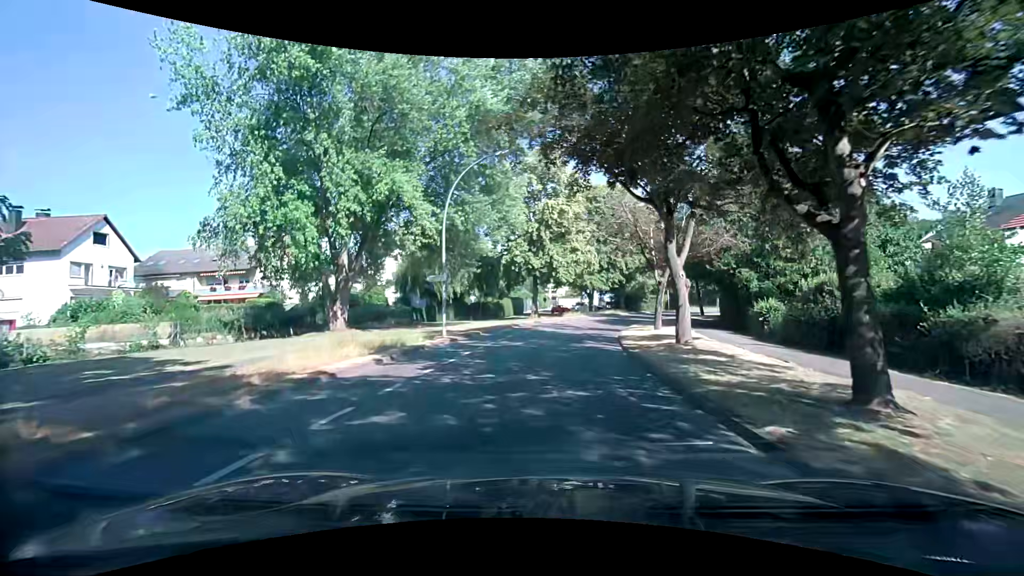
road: tertiary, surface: asphalt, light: Day
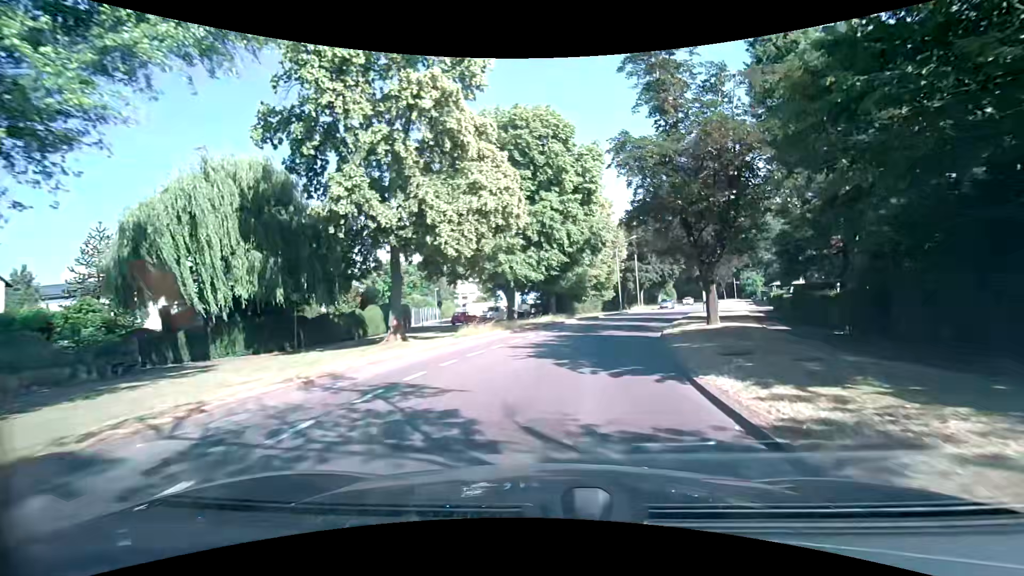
(+1.1, +26.9) m; +8°
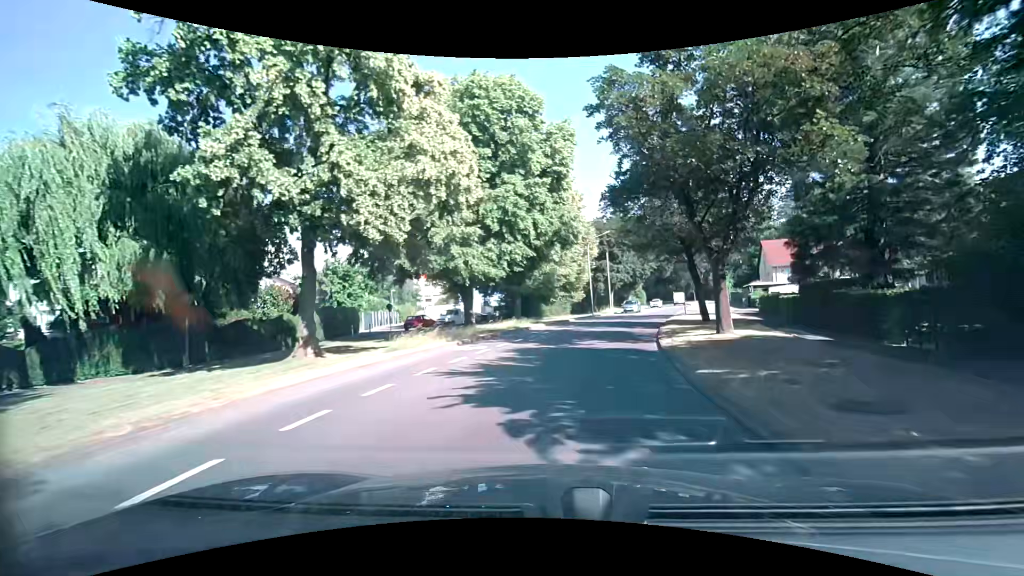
(+0.2, +5.5) m; +4°
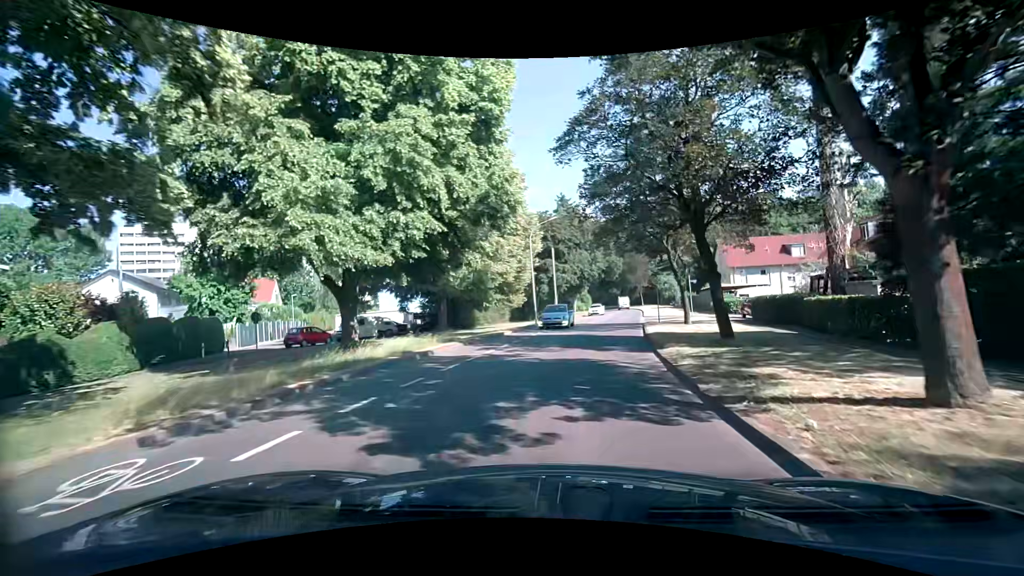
(+0.7, +11.0) m; +7°
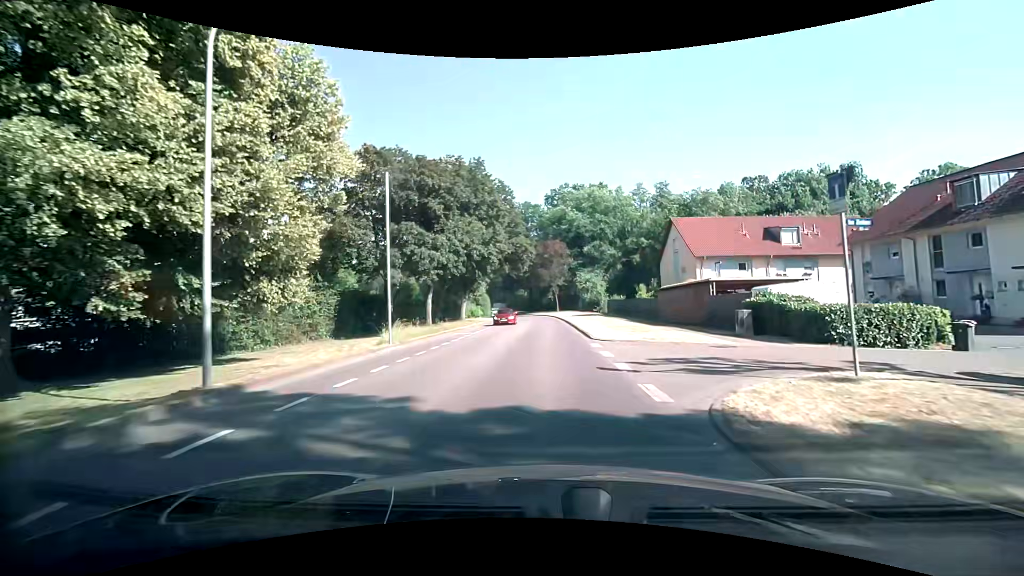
(+3.2, +28.2) m; +11°
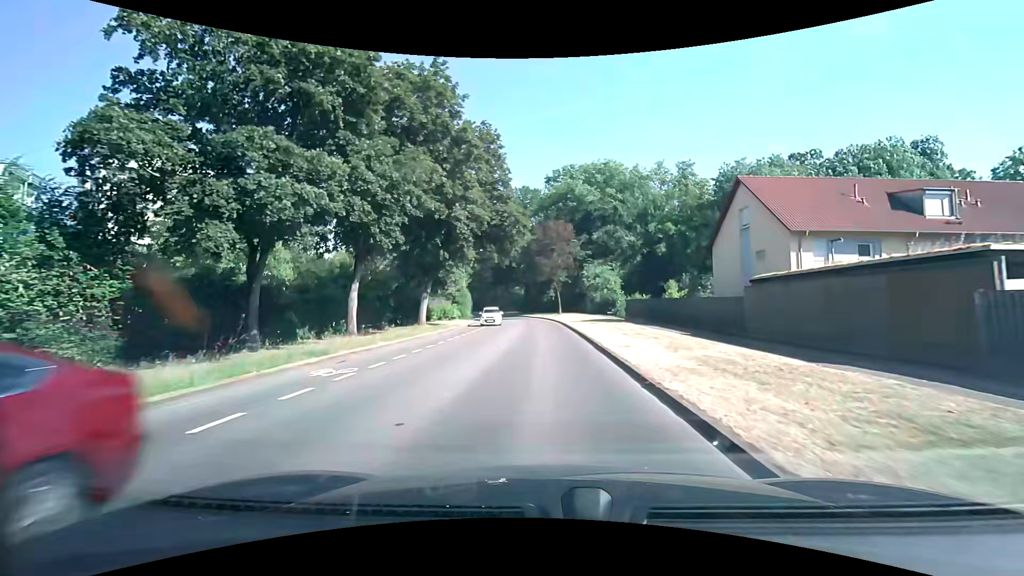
(0.0, +17.7) m; -1°
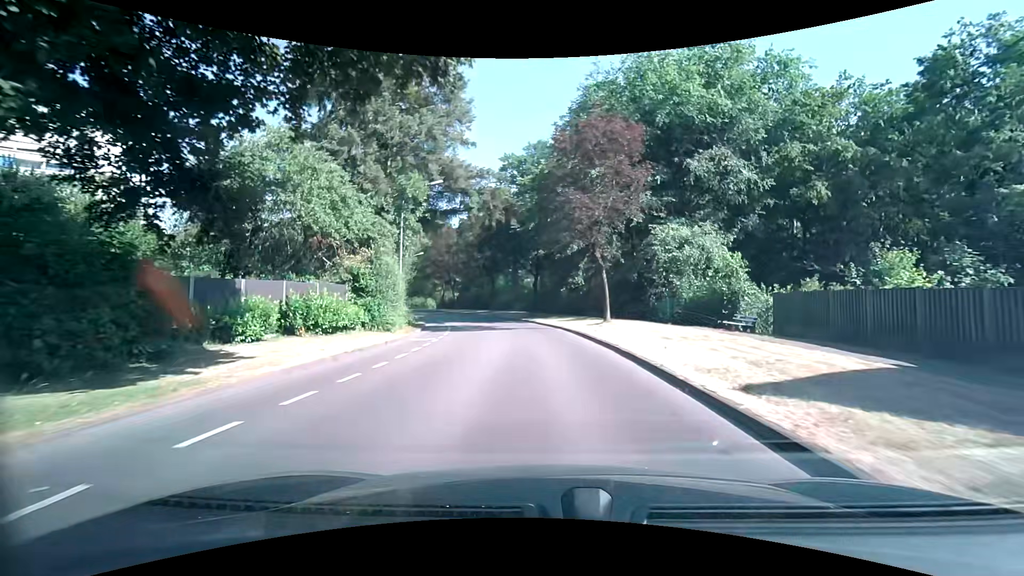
(-0.1, +31.8) m; -1°
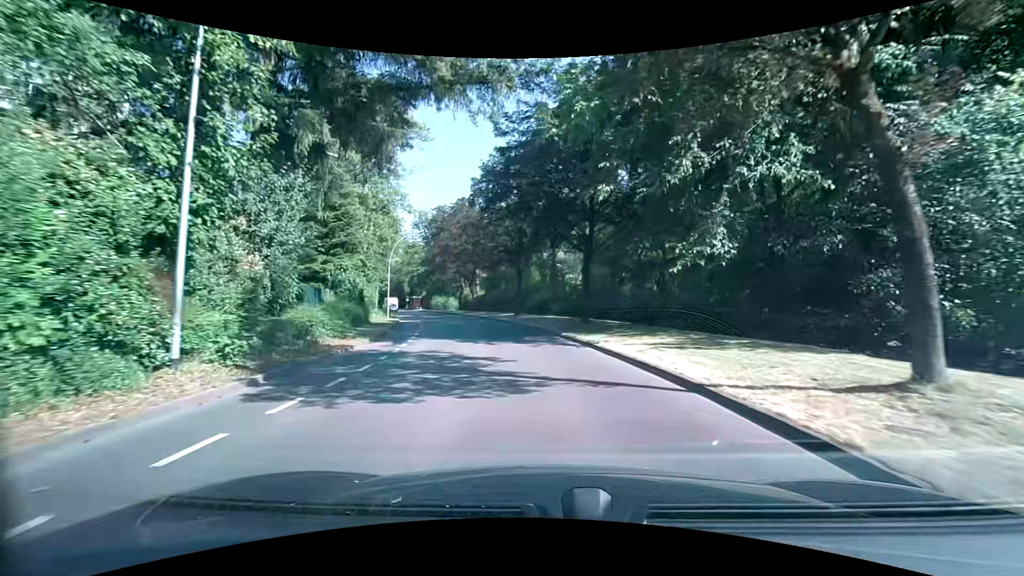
(-0.6, +19.3) m; -4°
(0, +10) (-1, +20) (-3, +30) (-5, +40) (-8, +49) (-12, +58) (-16, +68) (-20, +77) (-24, +86) (-29, +95) m
